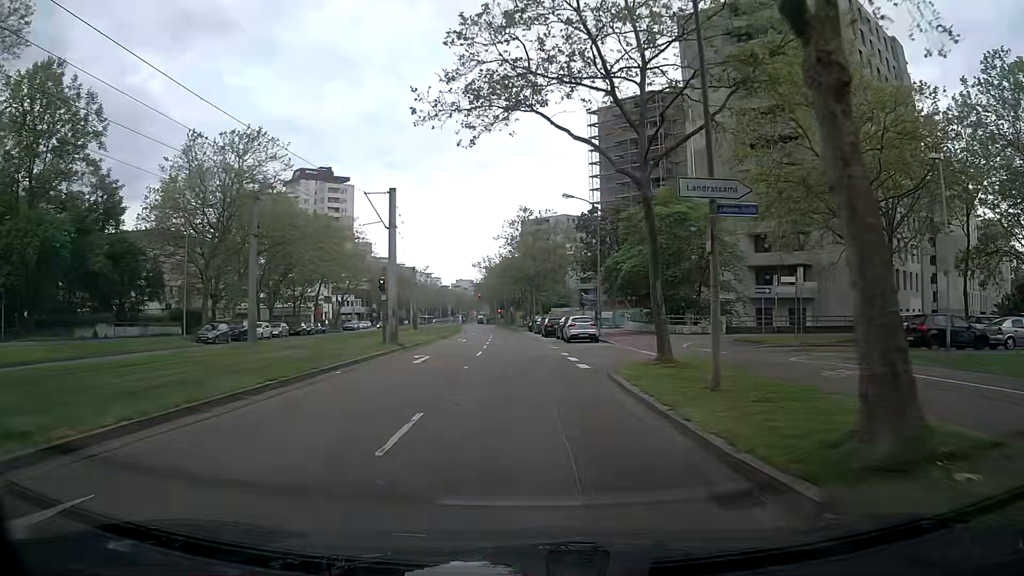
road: tertiary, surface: asphalt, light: Day
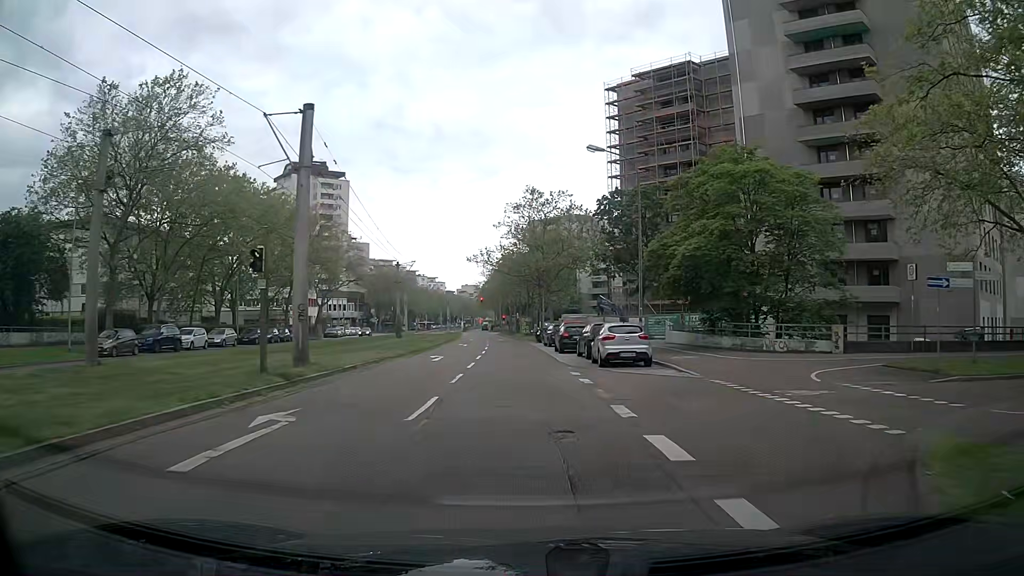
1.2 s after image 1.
(0.0, +14.0) m; 0°
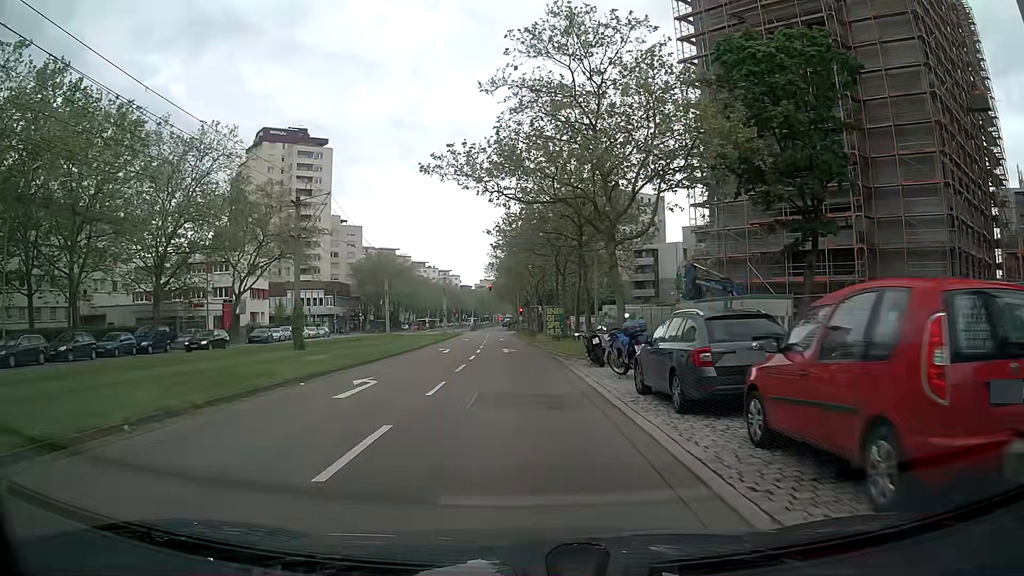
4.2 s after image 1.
(-0.5, +33.8) m; -2°
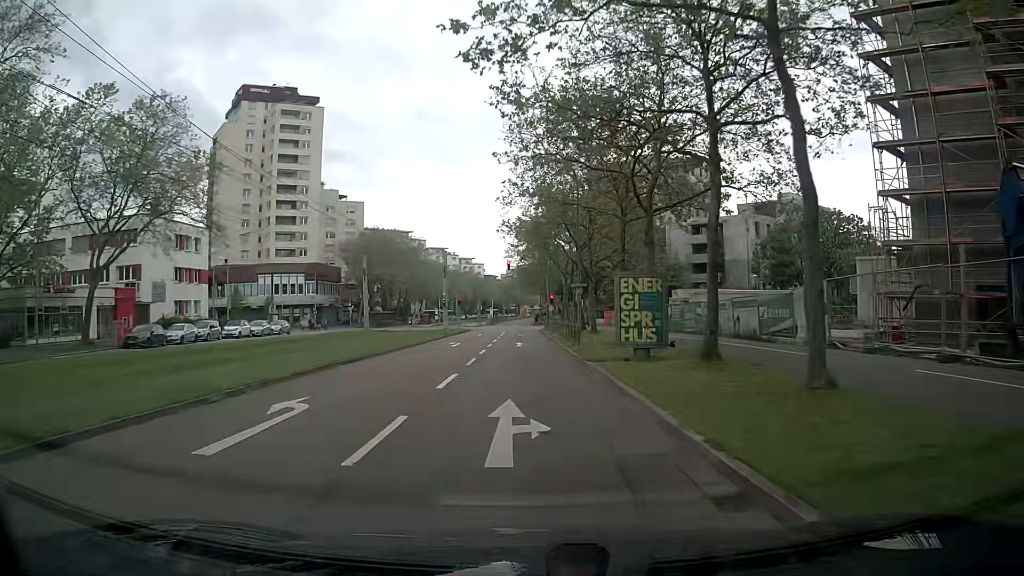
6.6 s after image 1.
(-0.5, +25.9) m; -2°
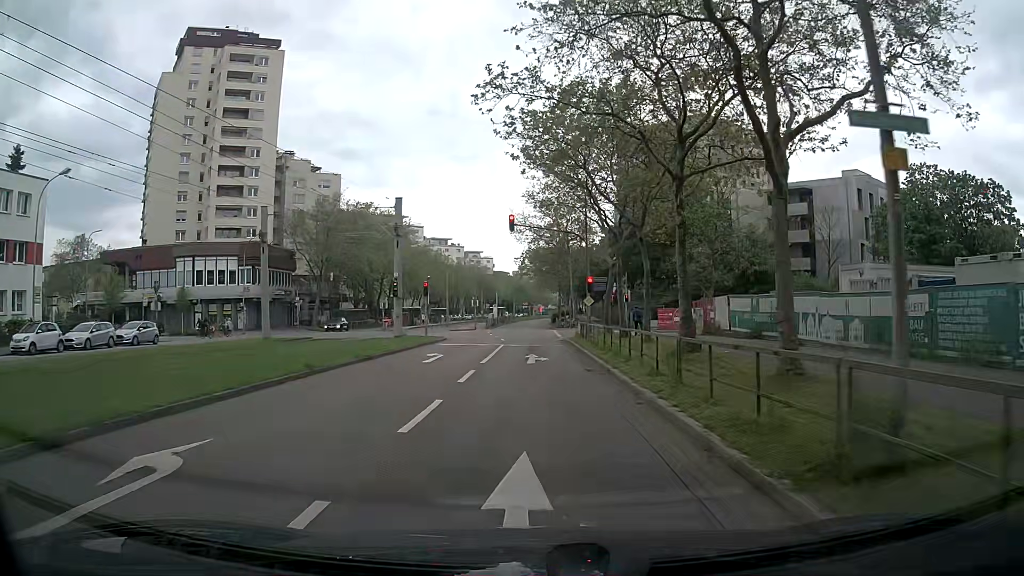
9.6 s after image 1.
(-0.5, +28.4) m; -2°
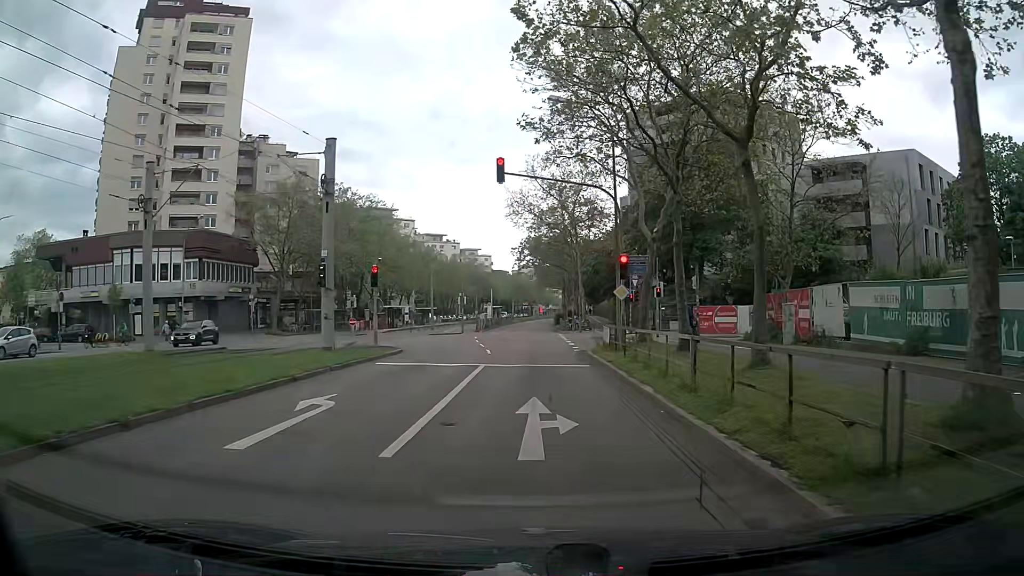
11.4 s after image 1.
(+0.2, +12.5) m; -1°
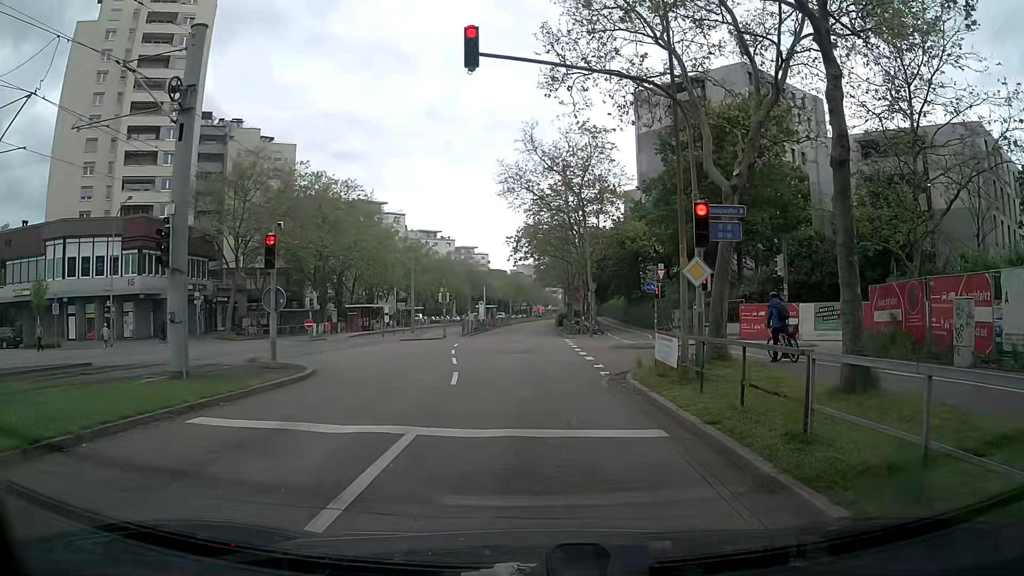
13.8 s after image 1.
(+0.3, +10.2) m; +2°
